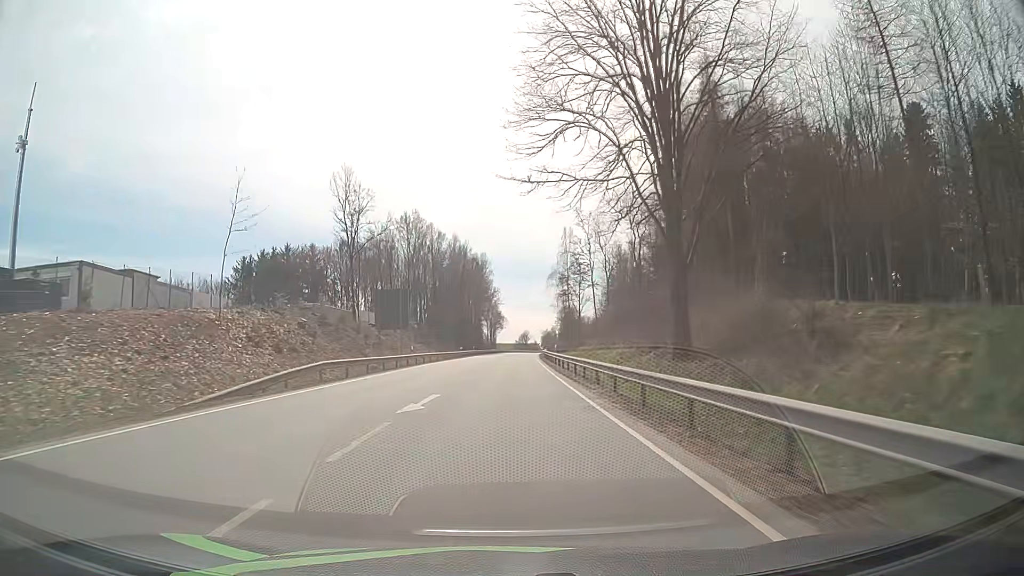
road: primary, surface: asphalt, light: Day
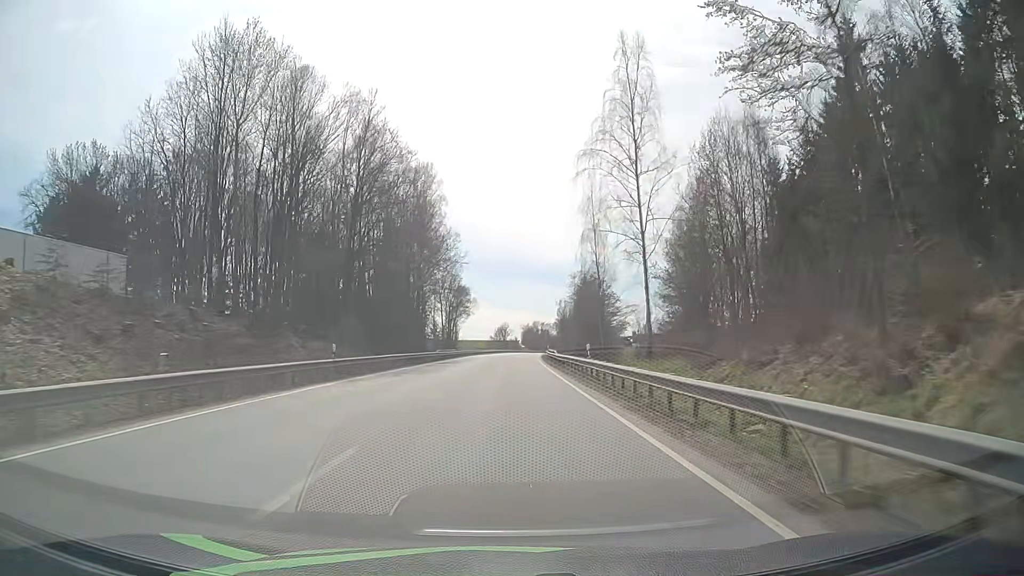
(+1.1, +71.0) m; +2°
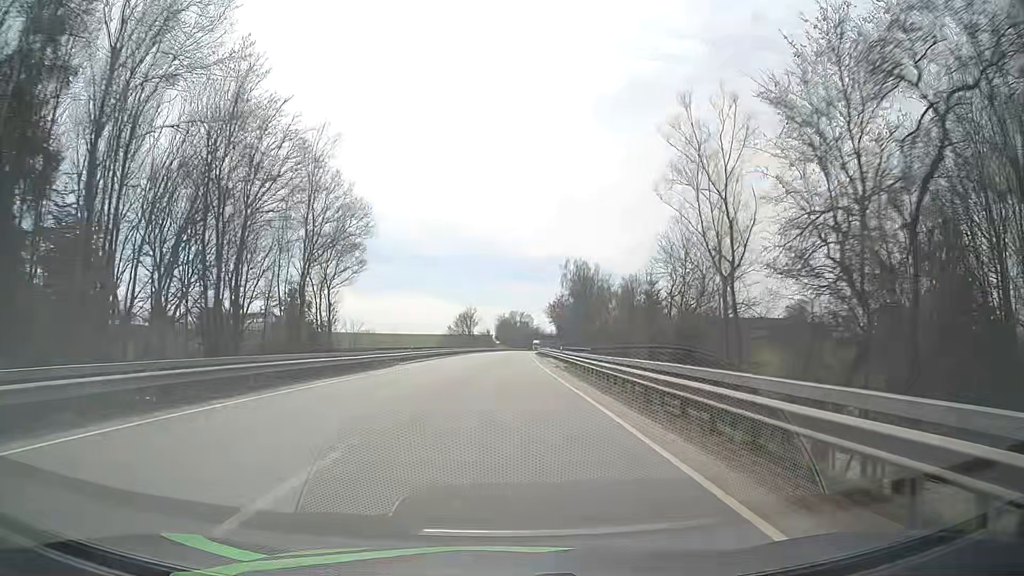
(+1.6, +73.4) m; +3°
(0, +10) (0, +20) (0, +30) (0, +40) (0, +50) (+1, +60) (+1, +70) (+1, +80) (+1, +90) (+2, +100) m
